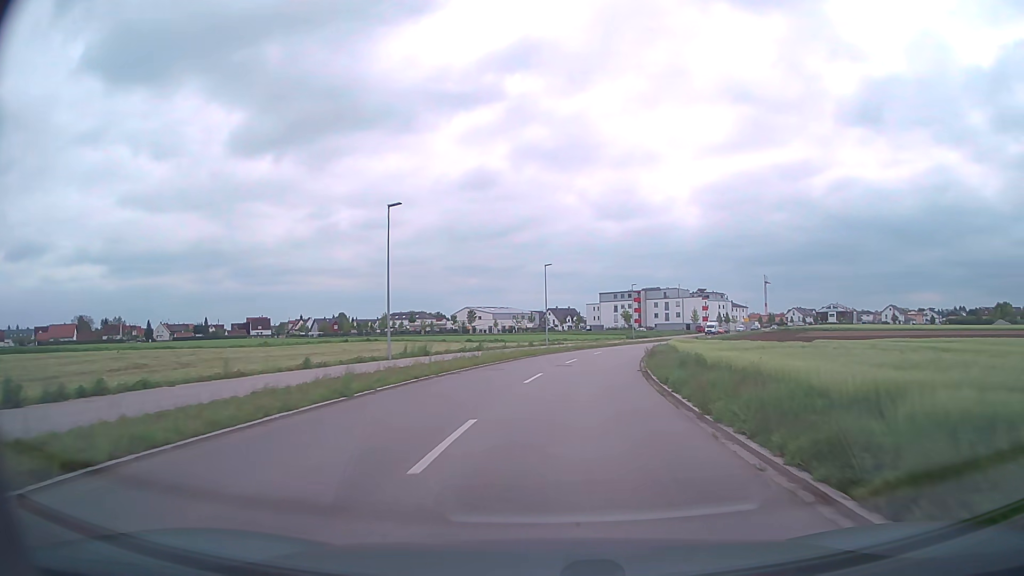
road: tertiary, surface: asphalt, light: Day
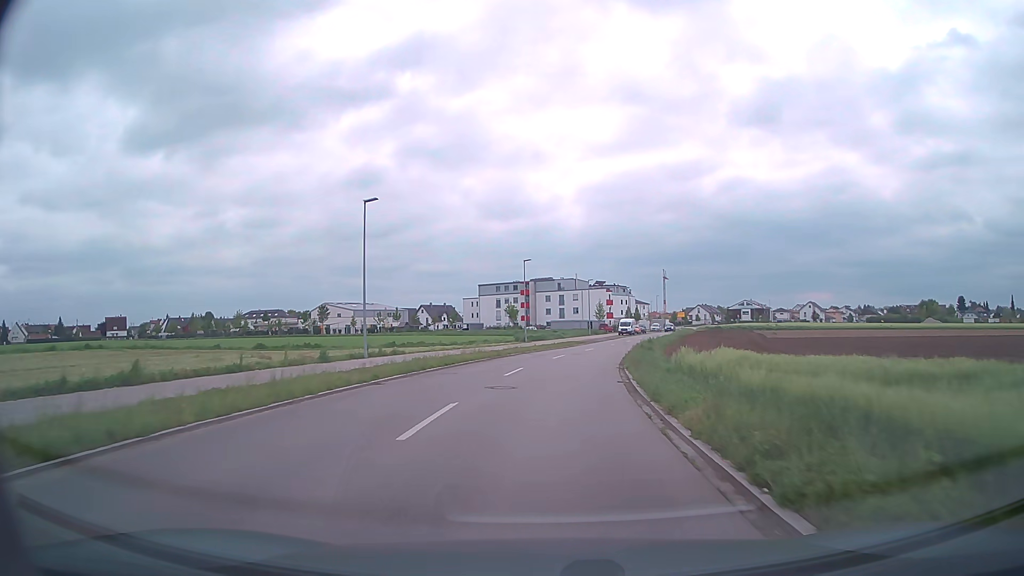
(+3.2, +33.8) m; +10°
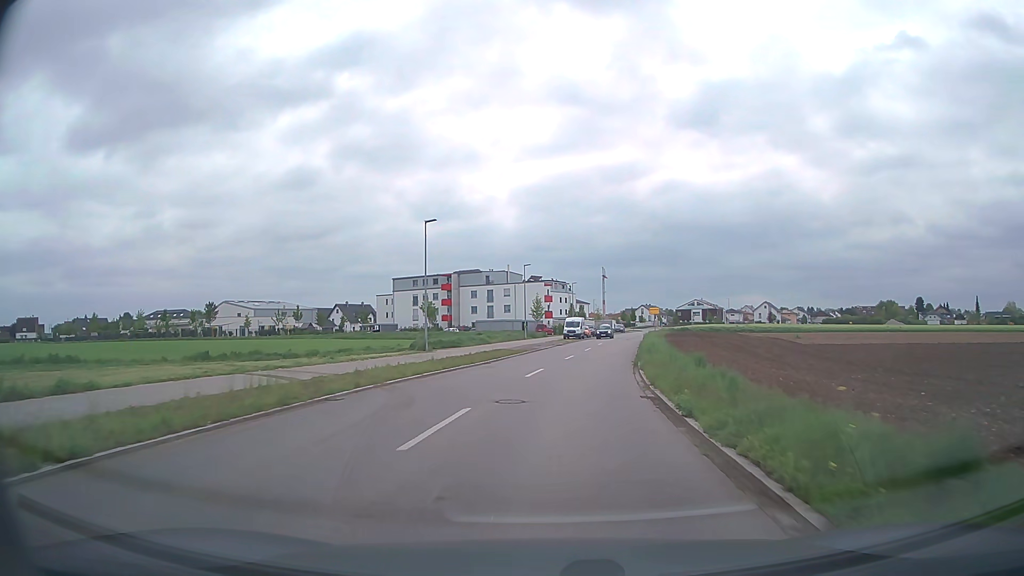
(+1.1, +25.1) m; +5°
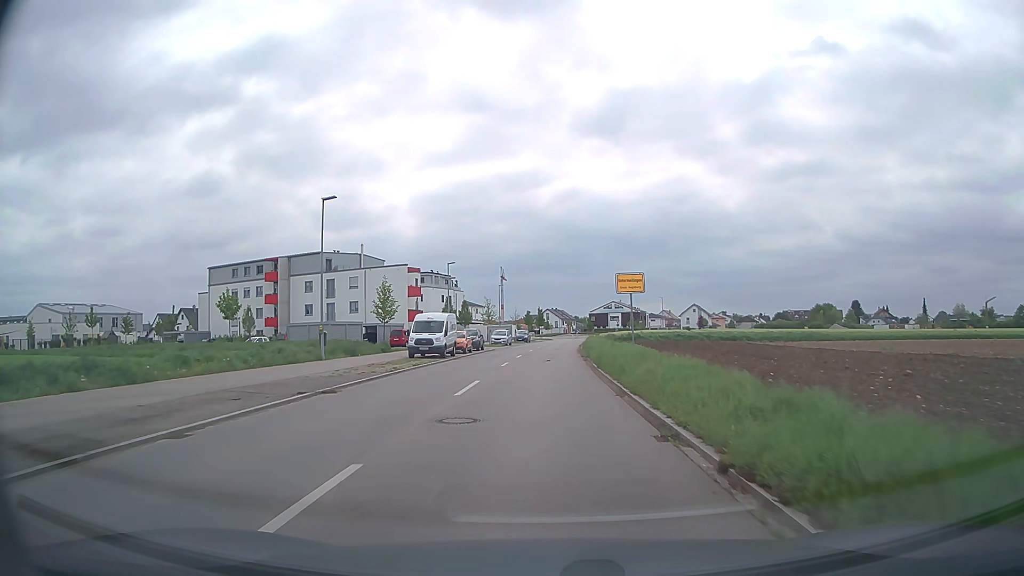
(+4.1, +40.7) m; +9°
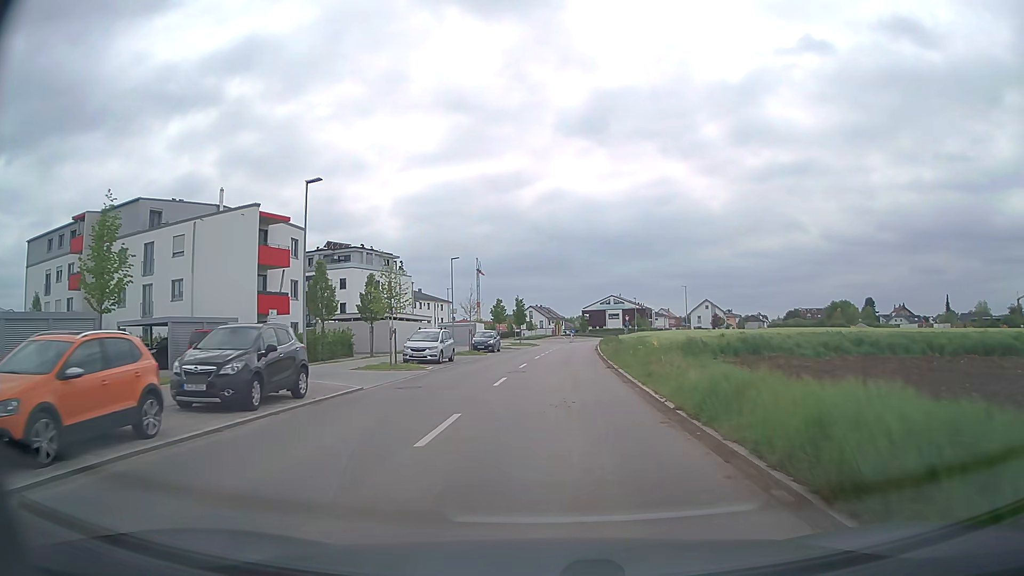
(+0.3, +38.0) m; +1°
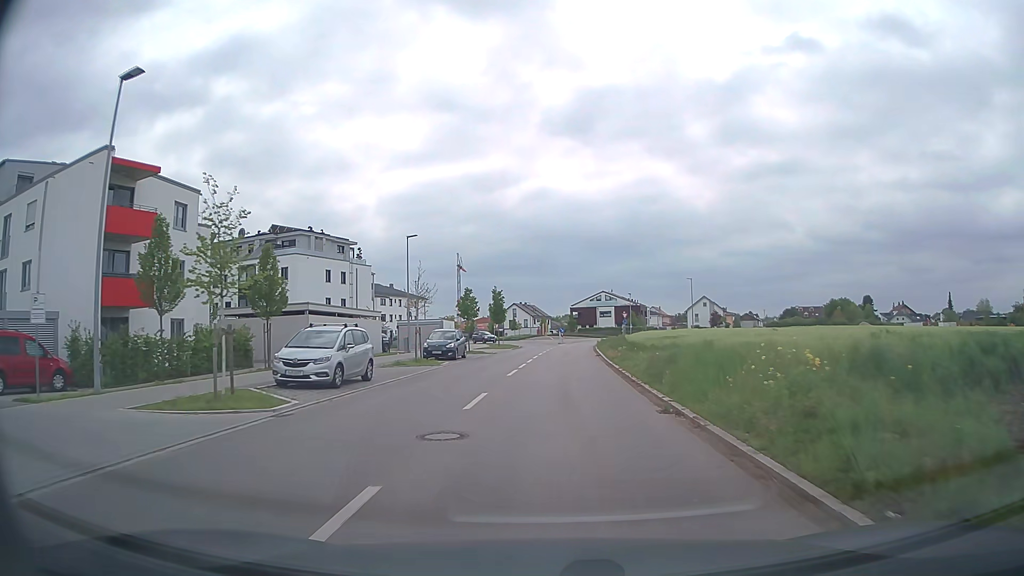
(+0.1, +14.3) m; +1°
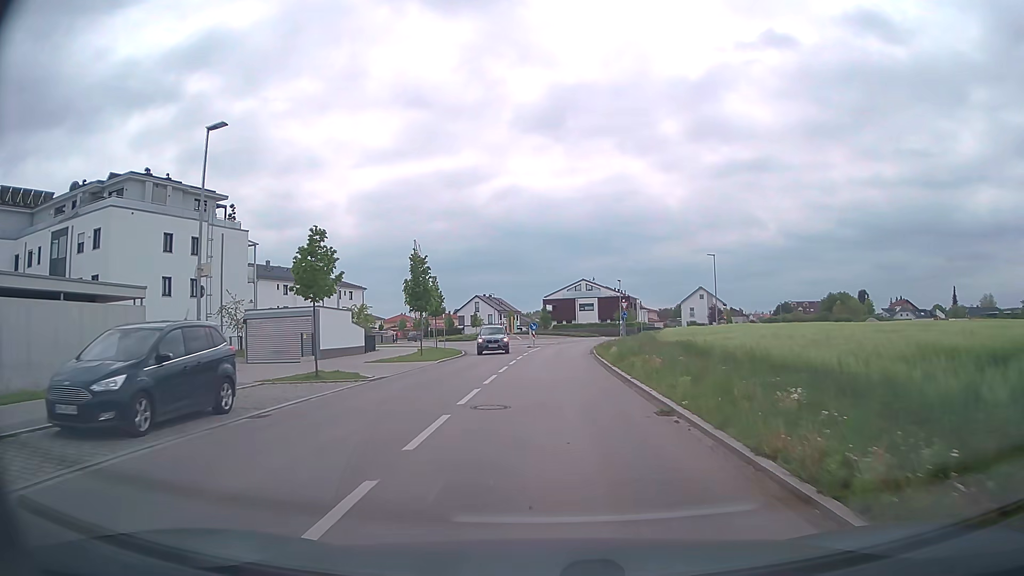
(+0.6, +26.8) m; +3°
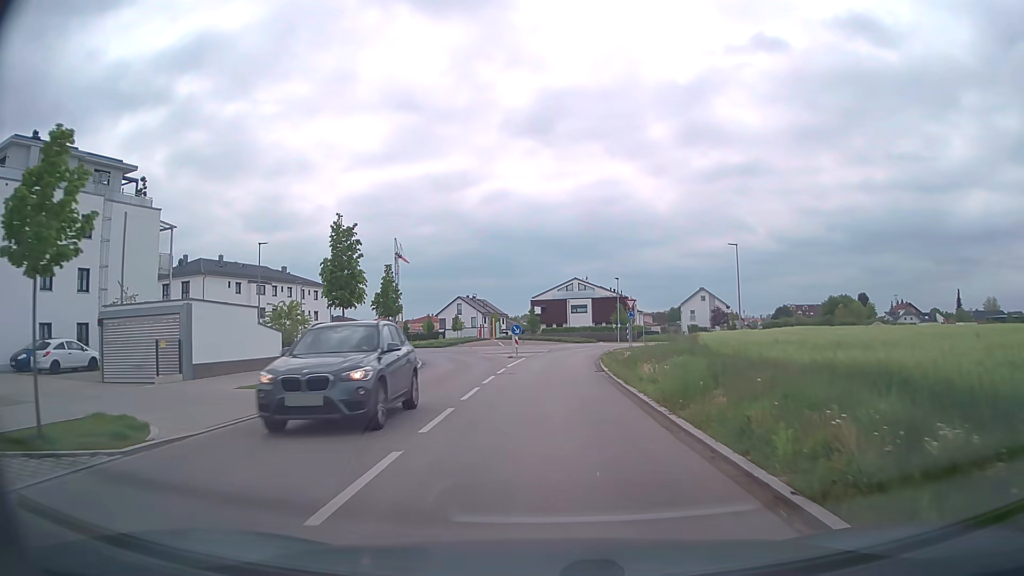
(+0.1, +11.7) m; +1°
(0, +10) (0, +20) (0, +30) (+1, +40) (+3, +50) (+7, +59) (+9, +69) (+6, +78) (-2, +85) (-8, +92) m
